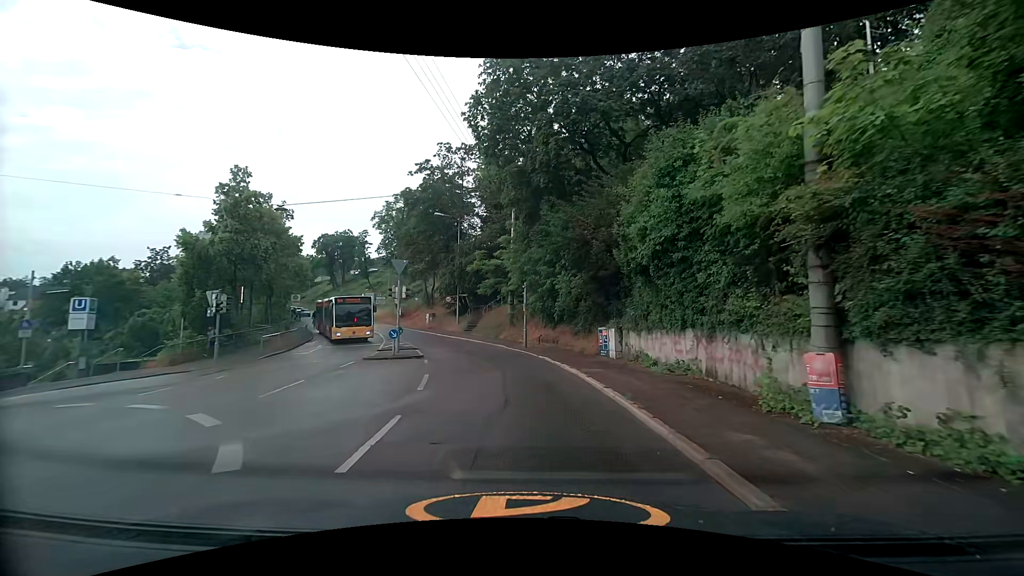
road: secondary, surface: asphalt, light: Day
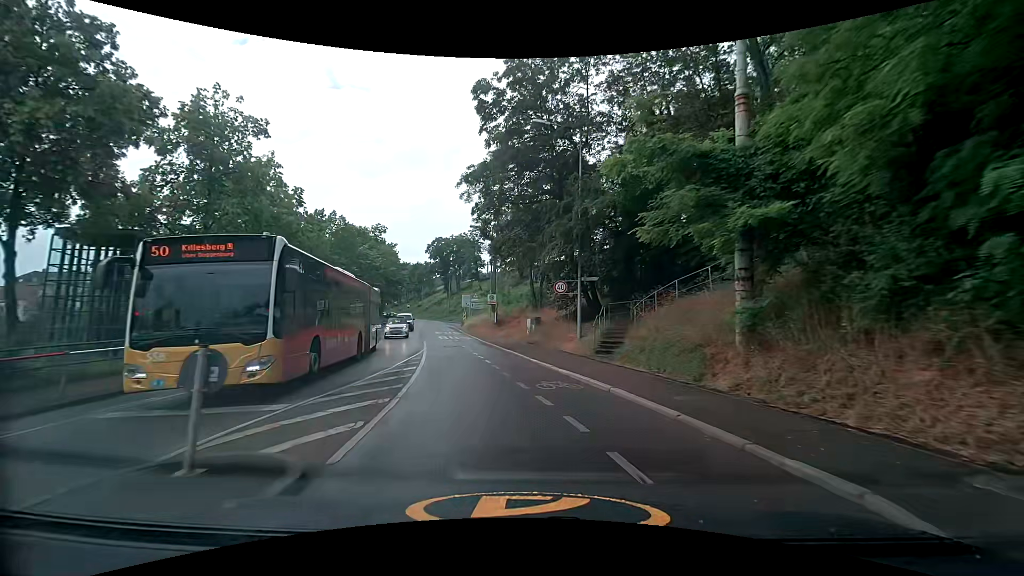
(-2.7, +23.4) m; -16°
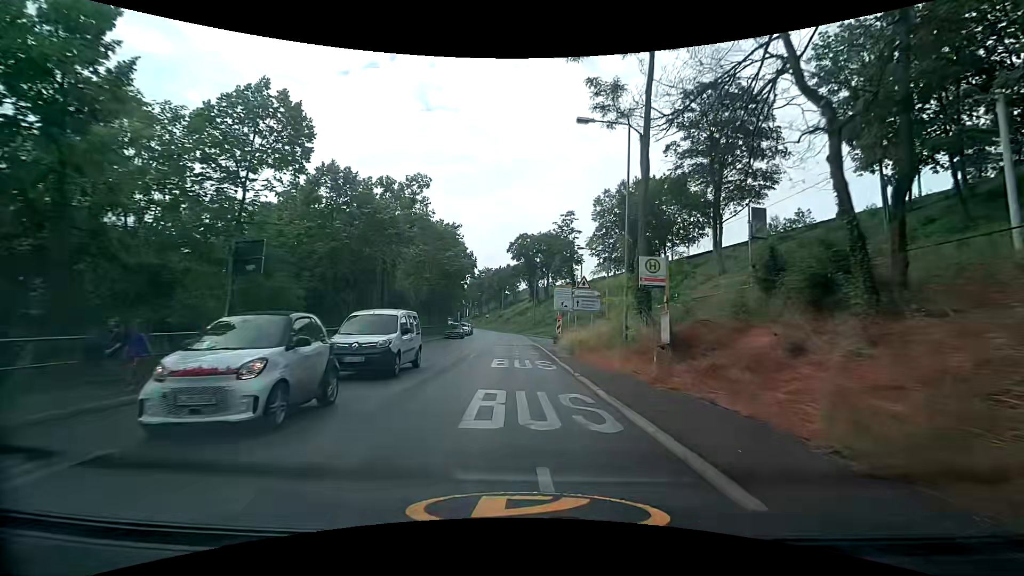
(-3.1, +28.7) m; -10°
